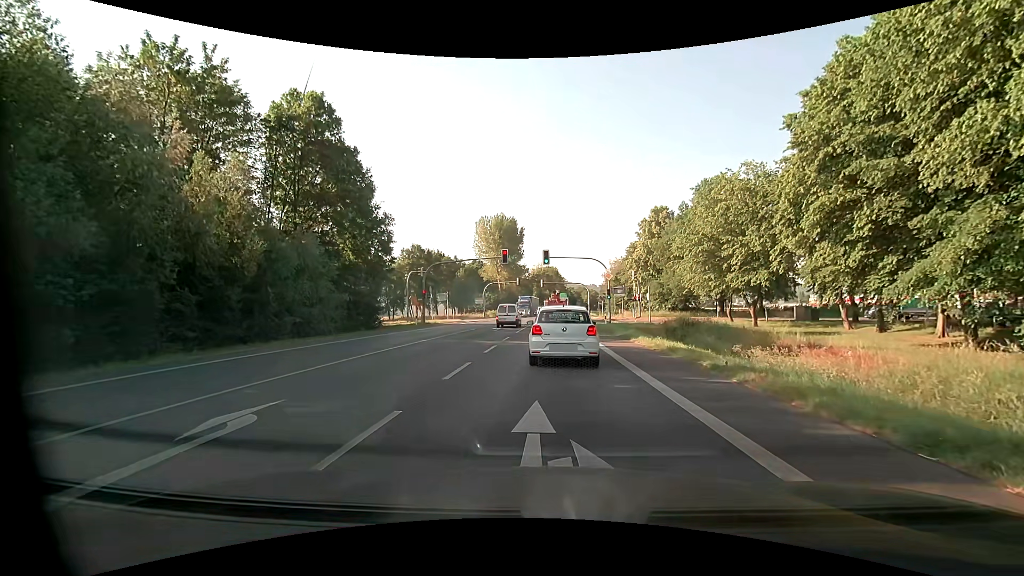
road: primary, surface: asphalt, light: Day
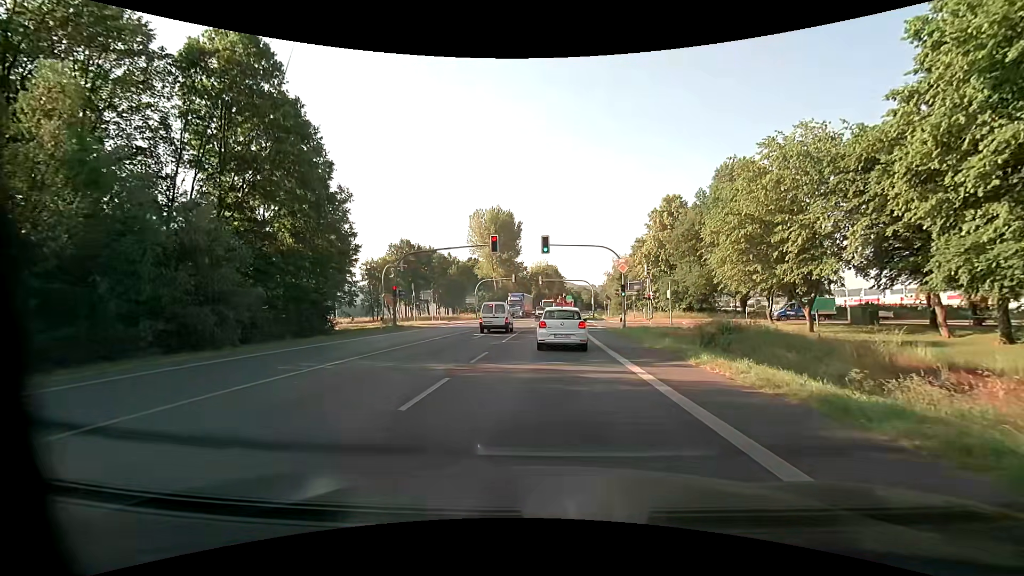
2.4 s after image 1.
(-0.1, +9.2) m; -1°
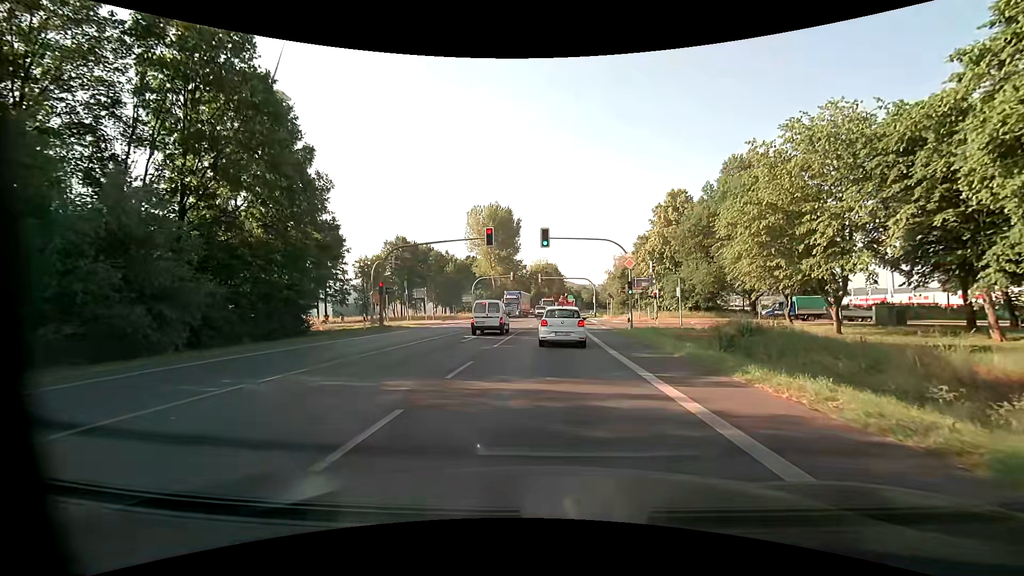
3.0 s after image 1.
(0.0, +3.2) m; +1°
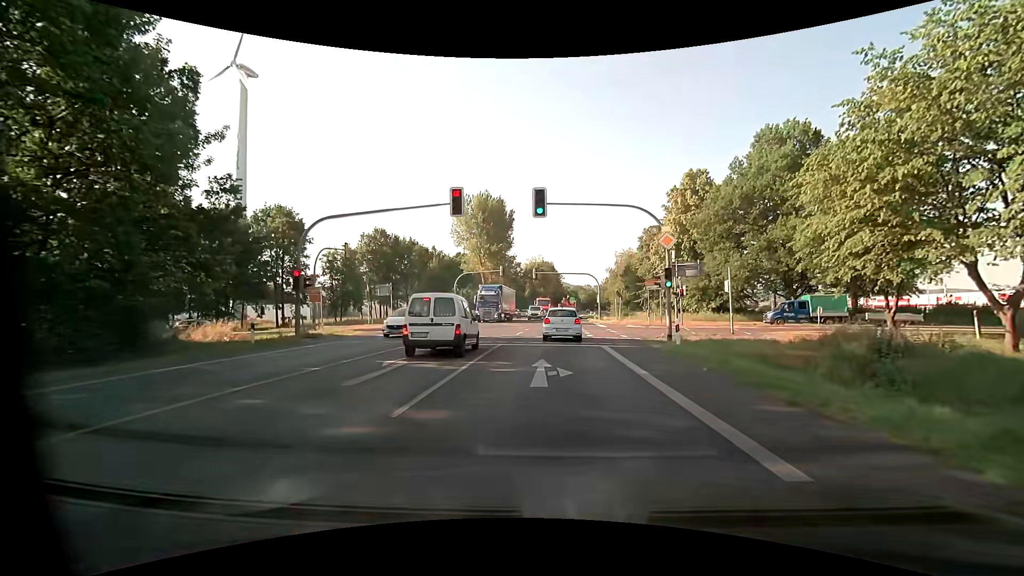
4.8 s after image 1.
(0.0, +11.7) m; +1°
(0, +10) (0, +20) (0, +30) (0, +40) (+1, +50) (+1, +60) (+1, +70) (+2, +80) (+3, +90) (+3, +100) m
